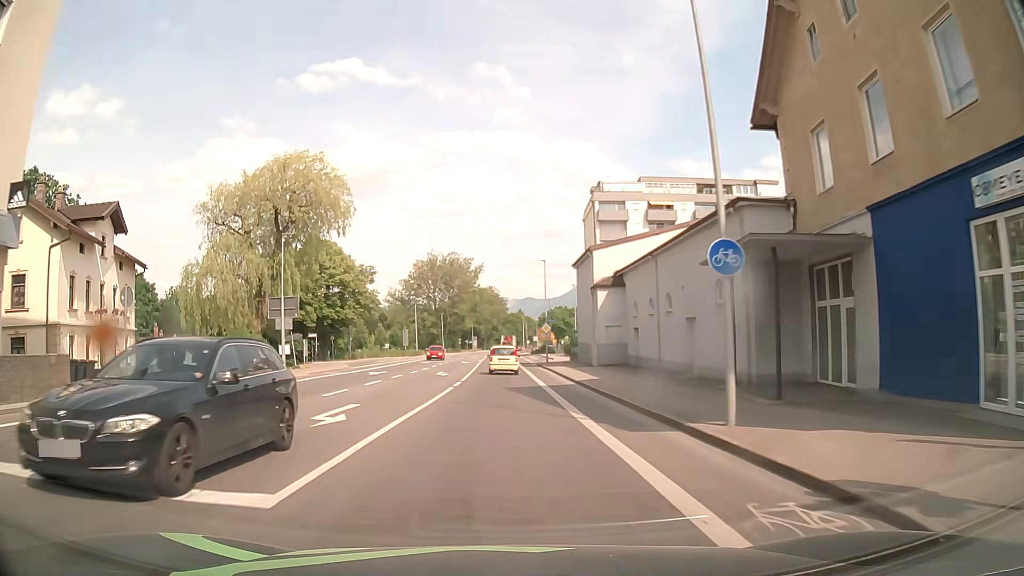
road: secondary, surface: asphalt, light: Day
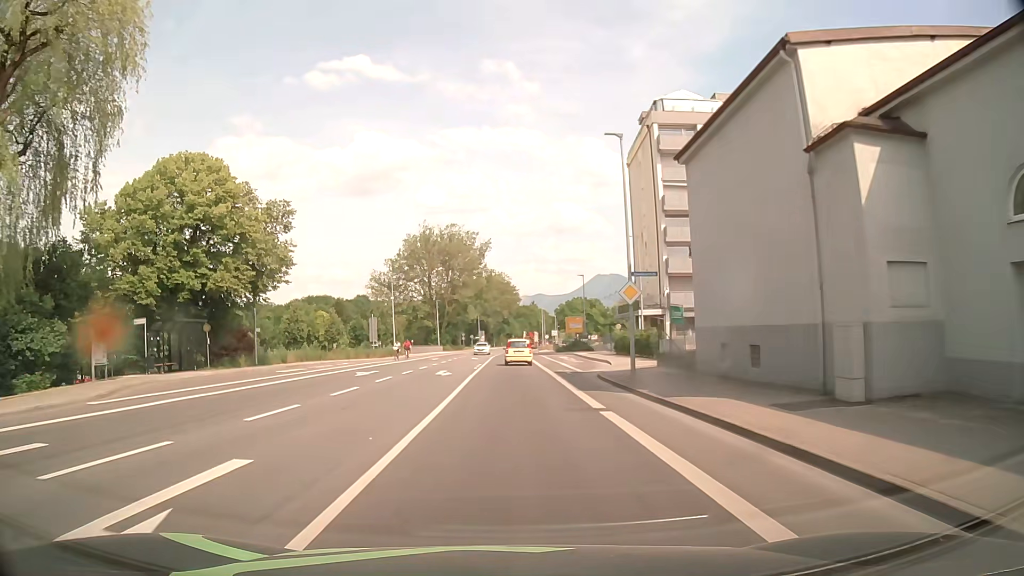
(-0.3, +31.7) m; -1°
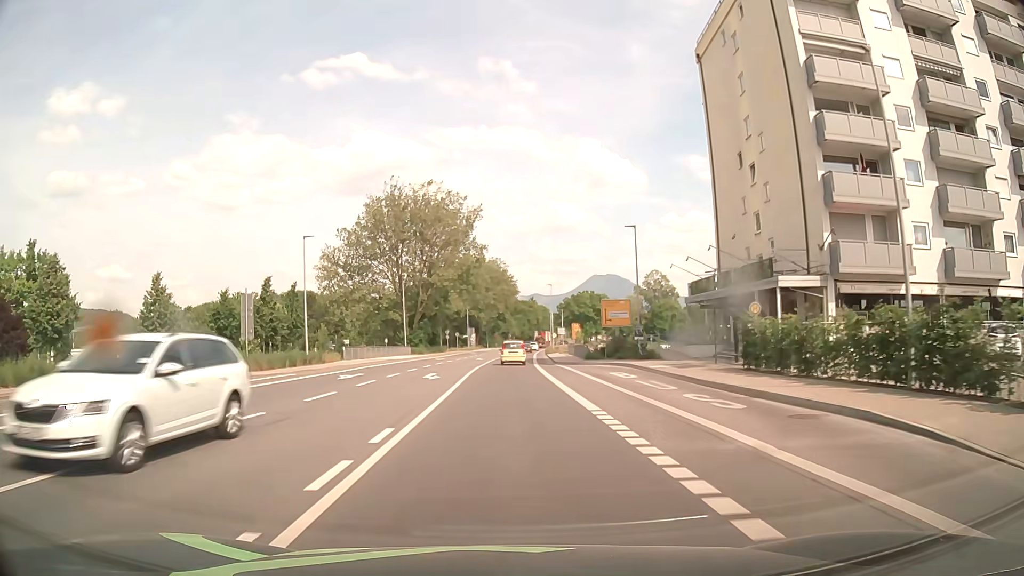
(+0.1, +32.0) m; 0°
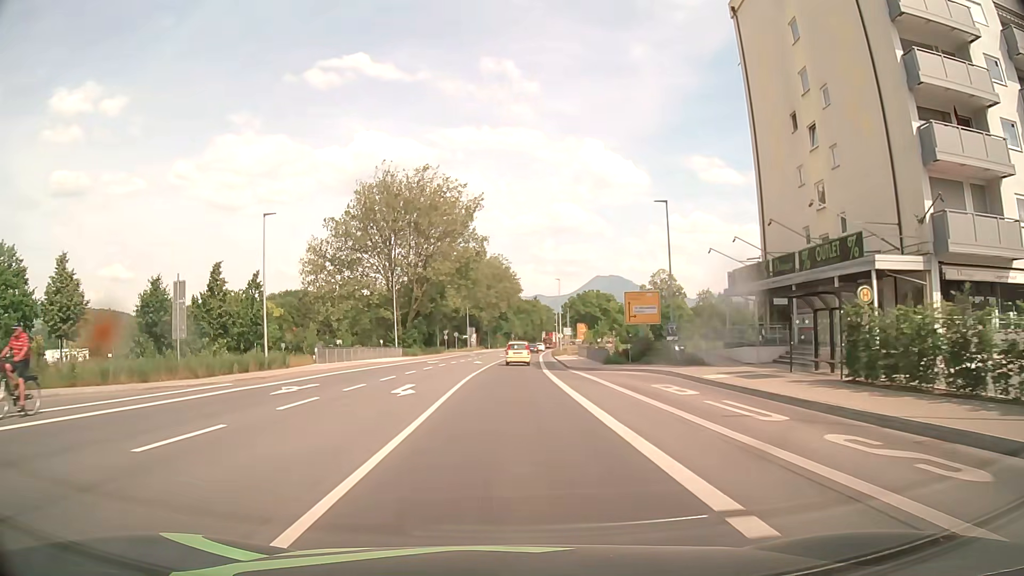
(0.0, +8.0) m; 0°
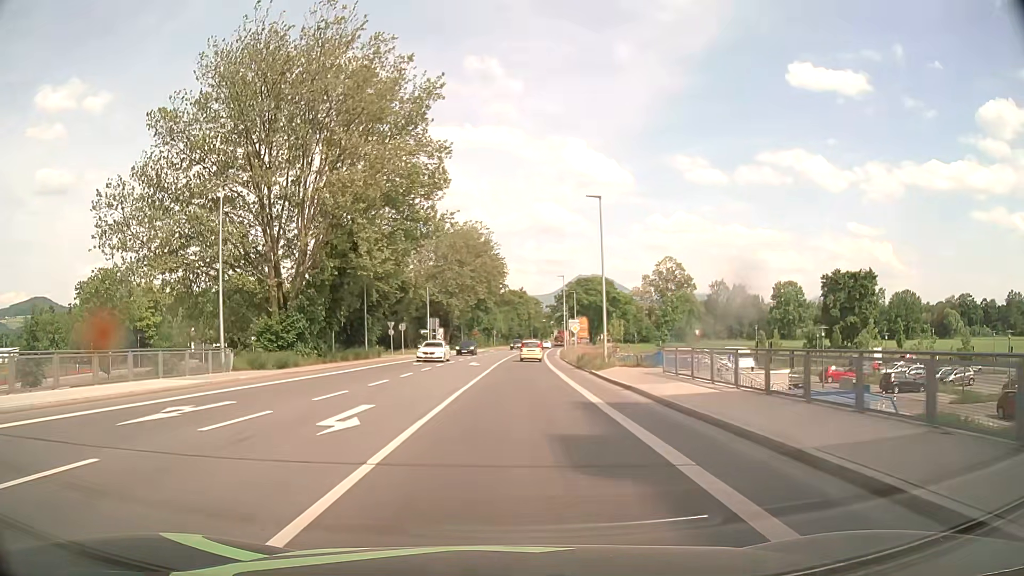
(+0.4, +40.0) m; +2°
(0, +10) (0, +20) (0, +30) (+1, +40) (+1, +50) (+2, +60) (+2, +70) (+3, +80) (+3, +90) (+4, +100) m
